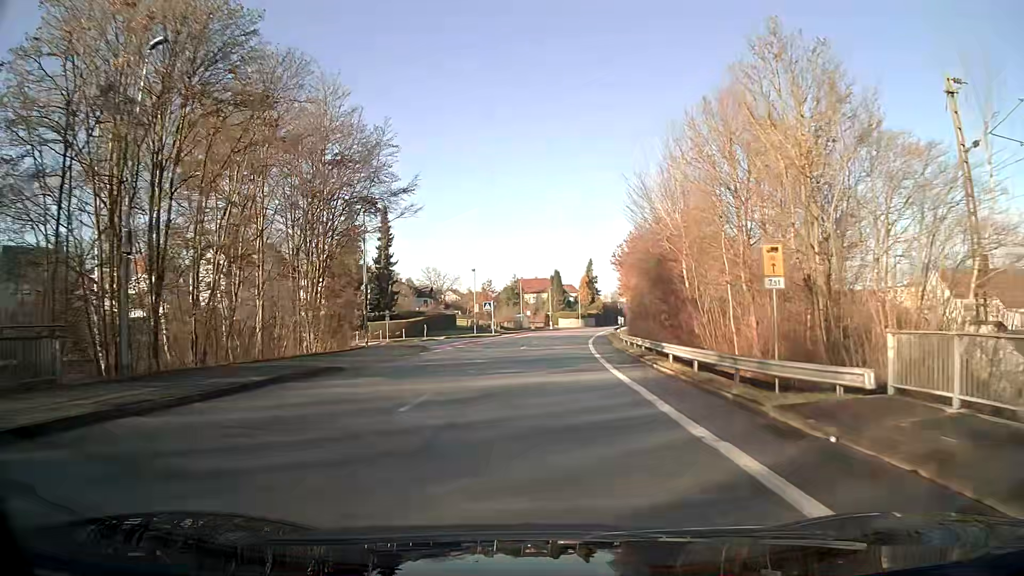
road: unclassified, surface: asphalt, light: Day
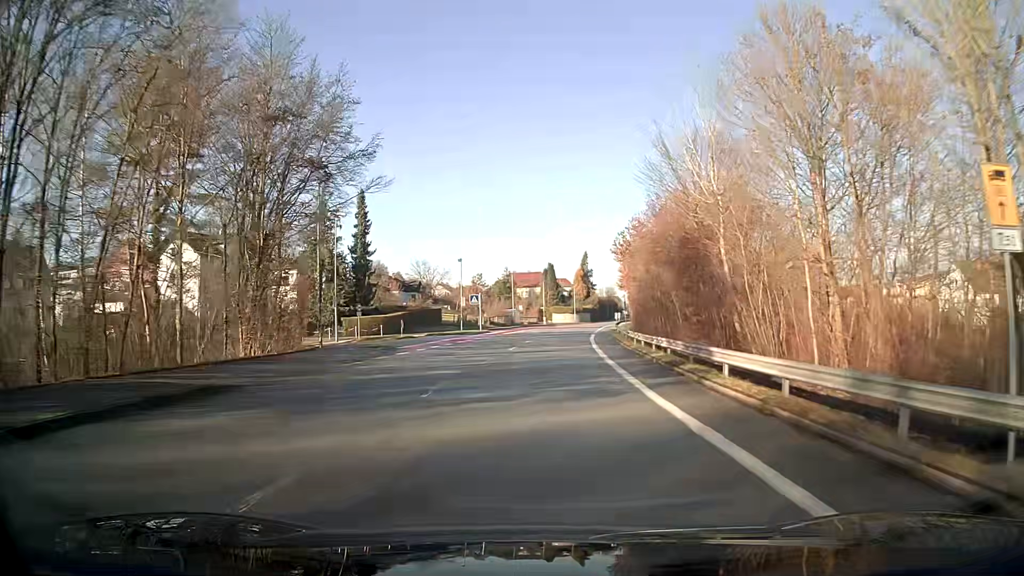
(0.0, +7.4) m; +1°
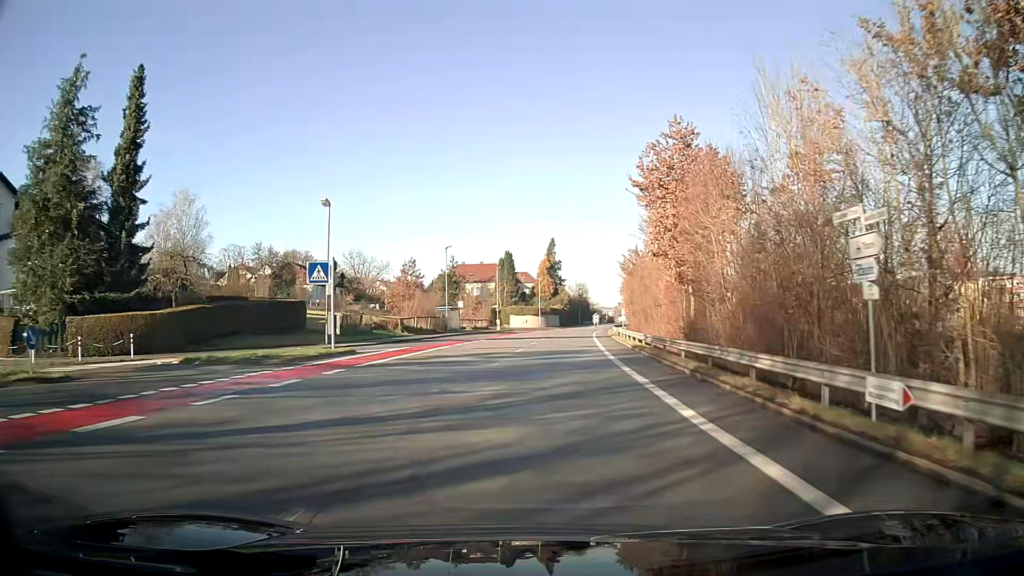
(+1.1, +37.9) m; +4°
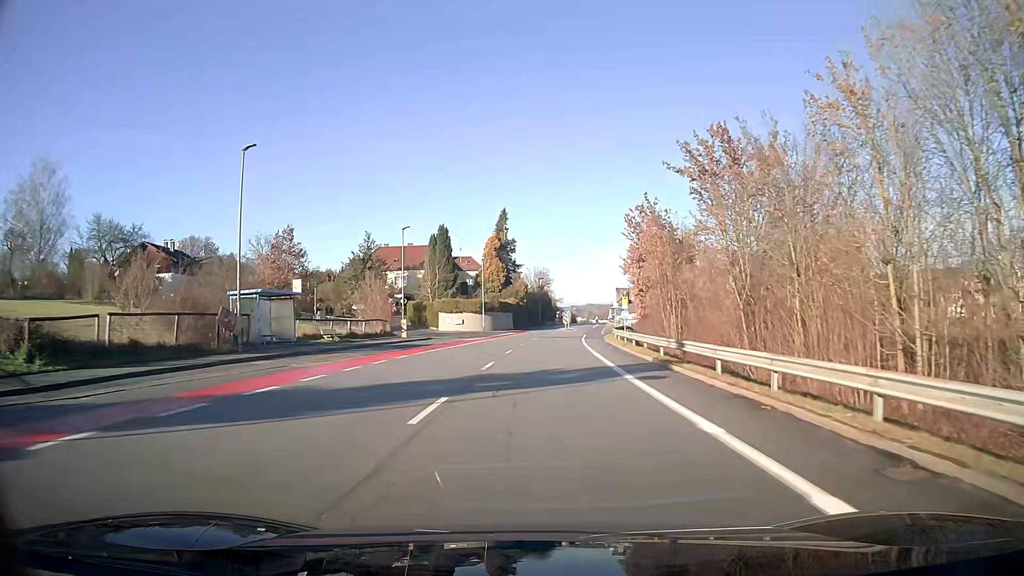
(+1.2, +38.5) m; +4°
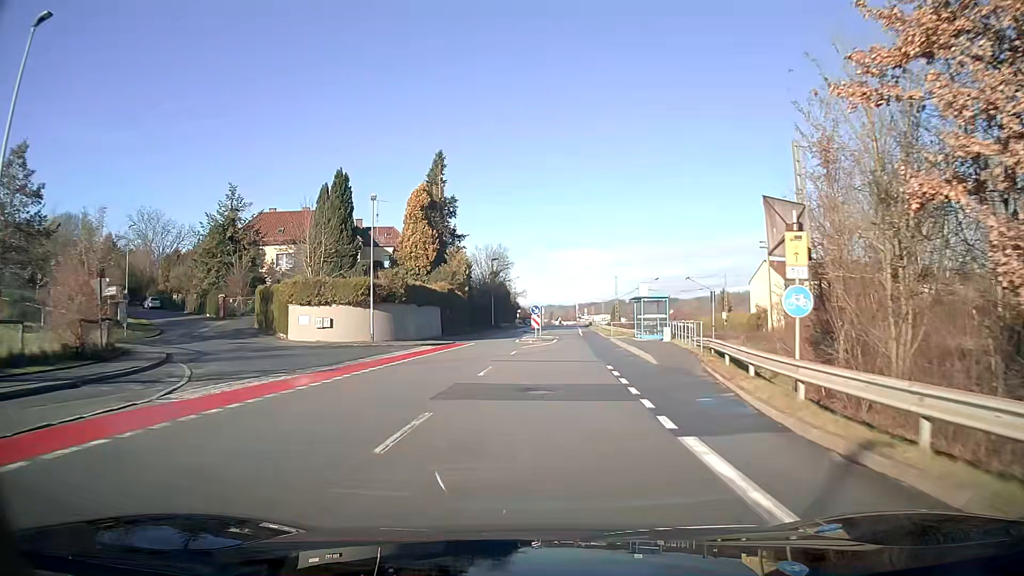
(+1.1, +38.3) m; +4°
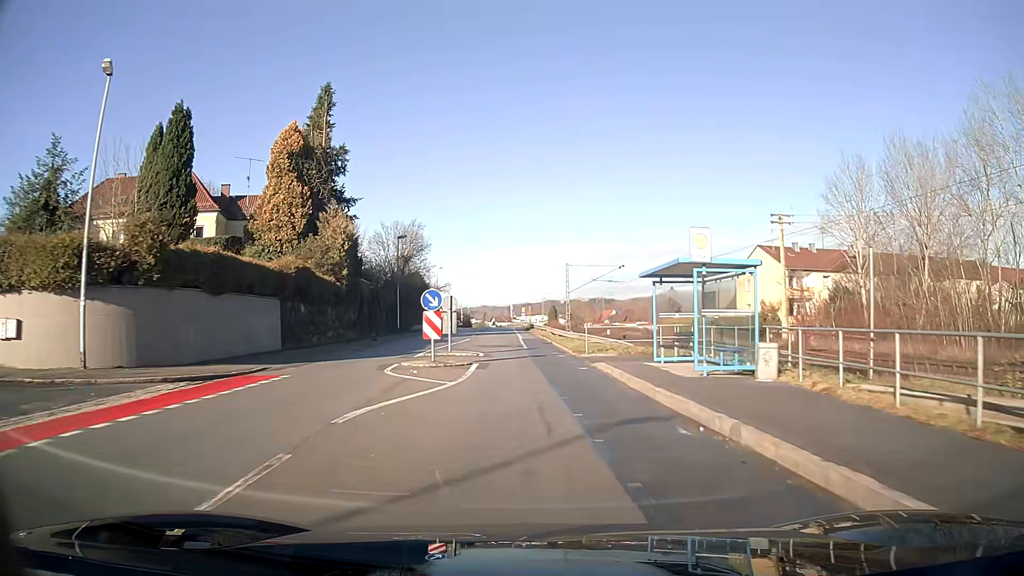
(+0.9, +21.7) m; +5°
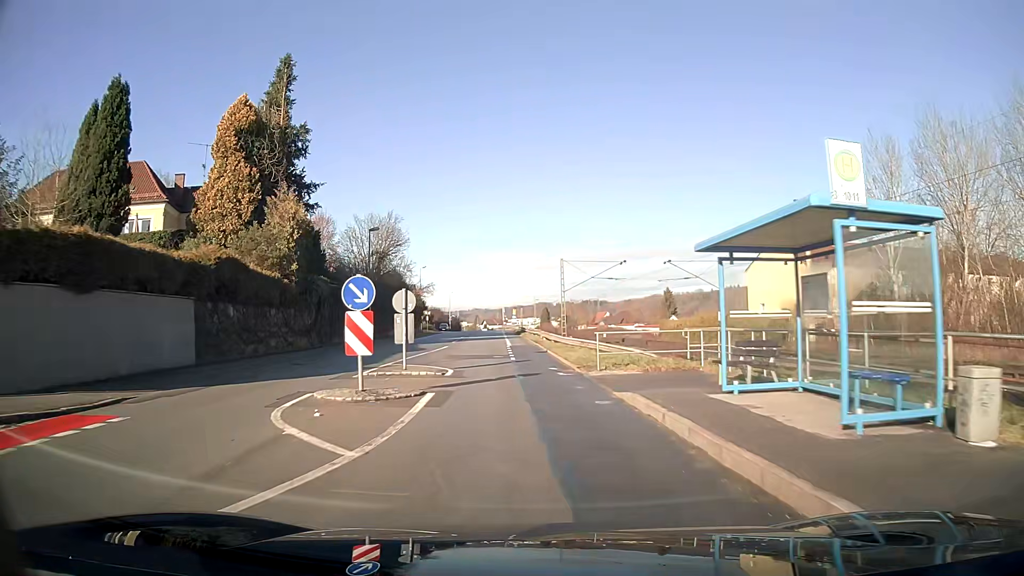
(+0.1, +7.1) m; +1°
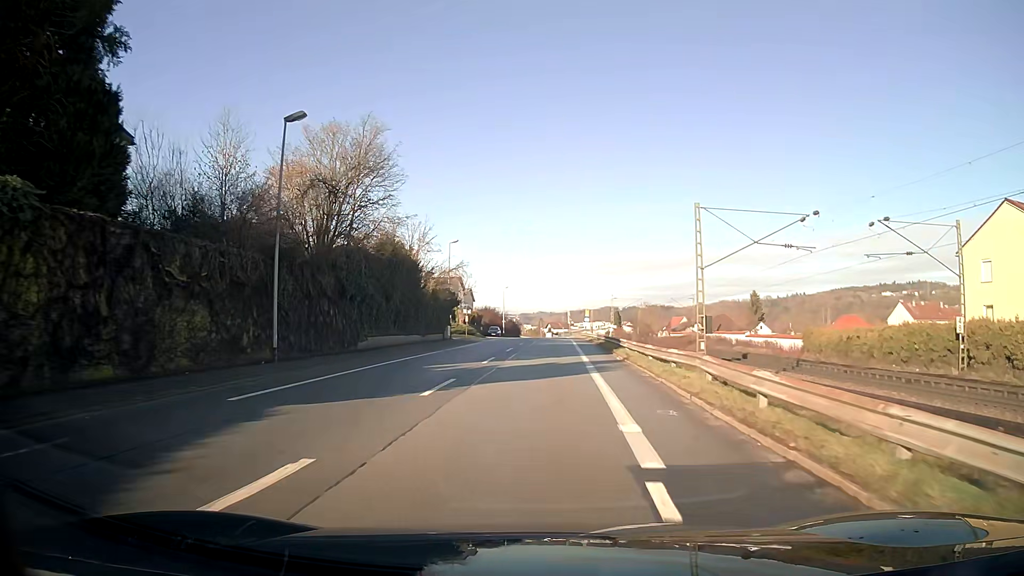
(-1.6, +28.8) m; -5°
(0, +10) (0, +20) (+1, +30) (+1, +40) (+1, +50) (+2, +60) (+2, +70) (+2, +80) (+3, +90) (+3, +100) m
